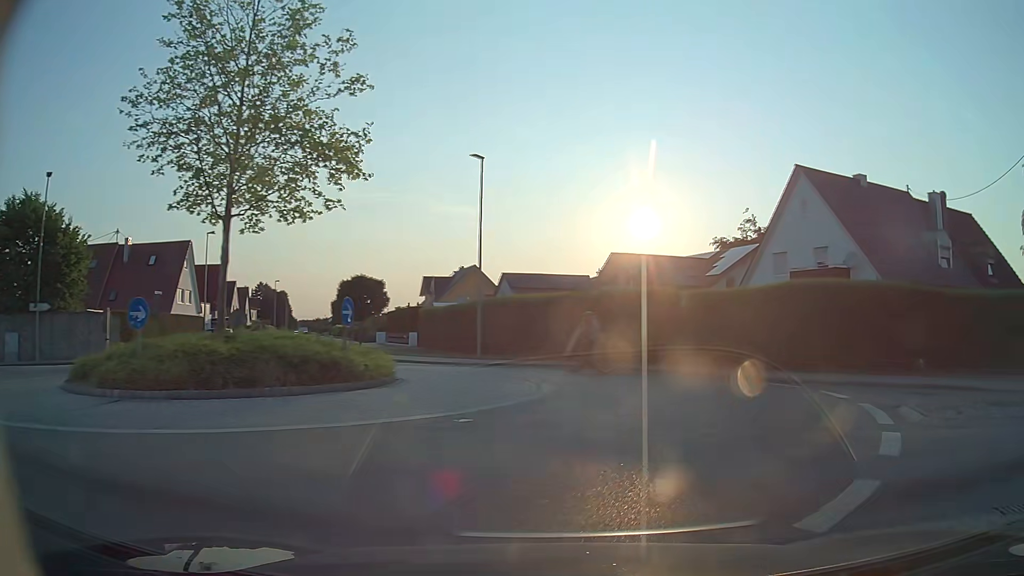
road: tertiary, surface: asphalt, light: Day
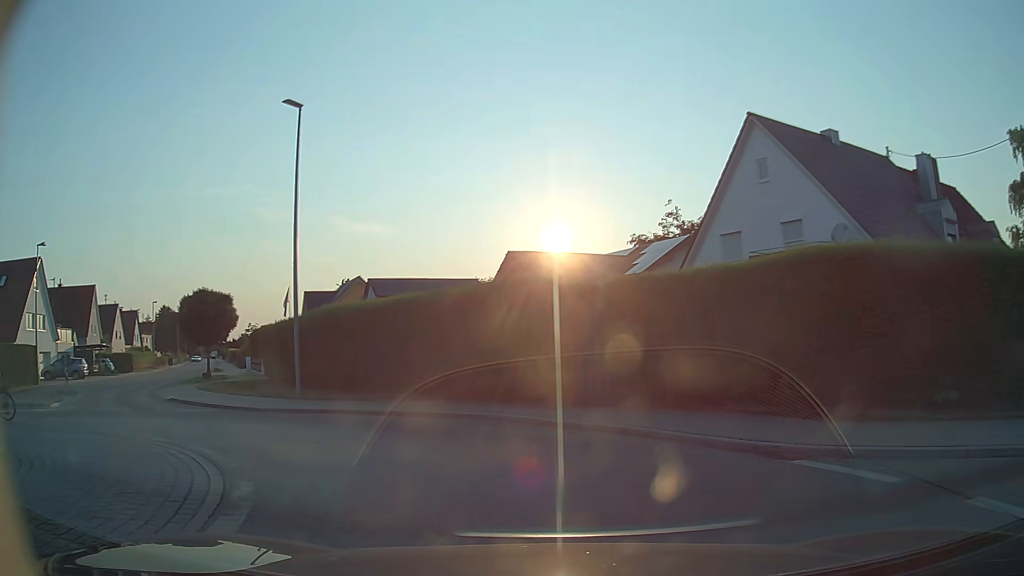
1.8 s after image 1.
(+1.9, +9.8) m; +10°
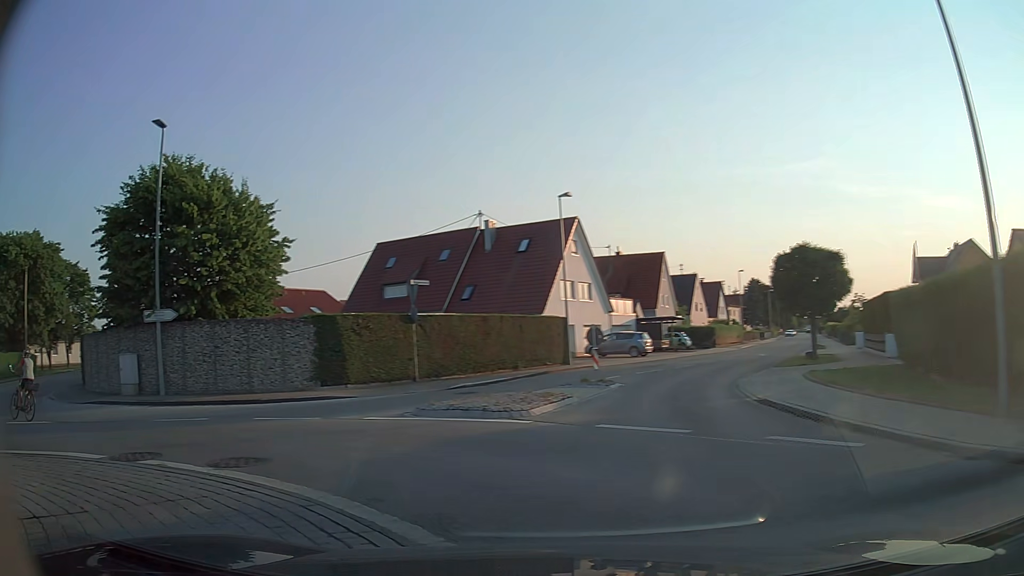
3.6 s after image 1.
(-3.7, +8.6) m; -50°
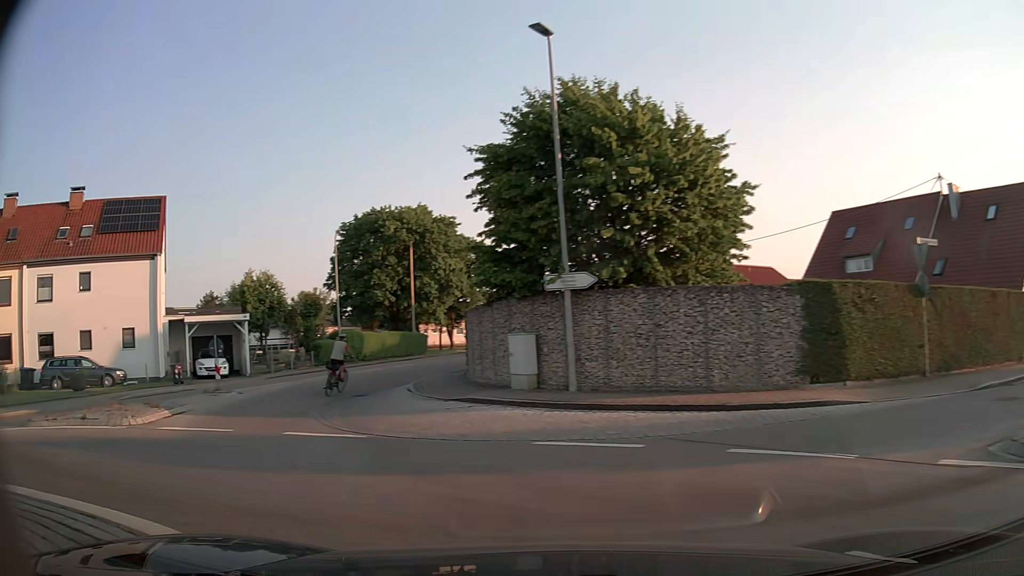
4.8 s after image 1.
(-2.1, +6.2) m; -37°
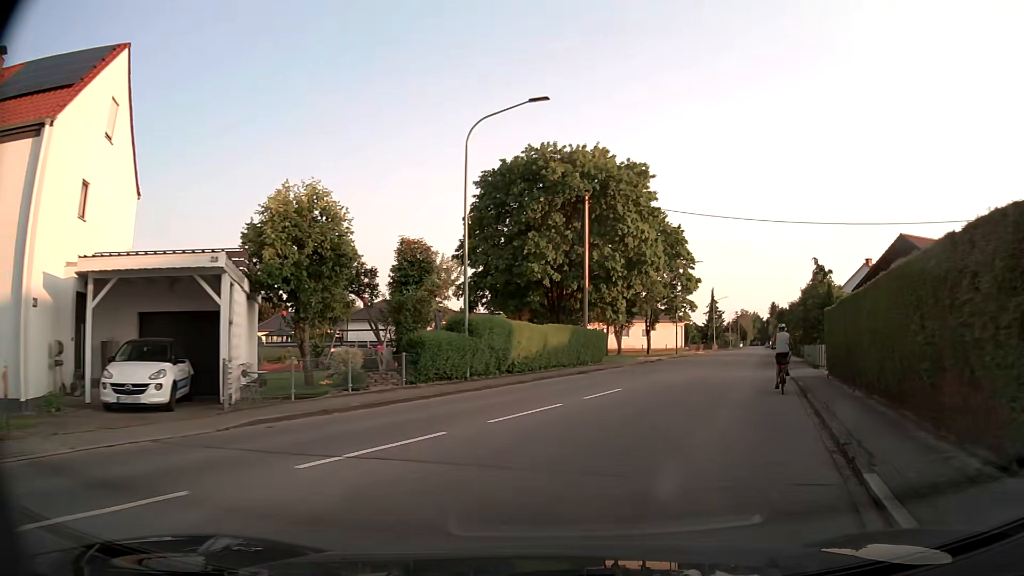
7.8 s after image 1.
(-6.1, +20.5) m; -14°
(+1, +10) (+3, +20) (+6, +29) (+9, +39) (+12, +48) (+16, +58) (+19, +67) (+23, +76) (+26, +86) (+30, +95) m
